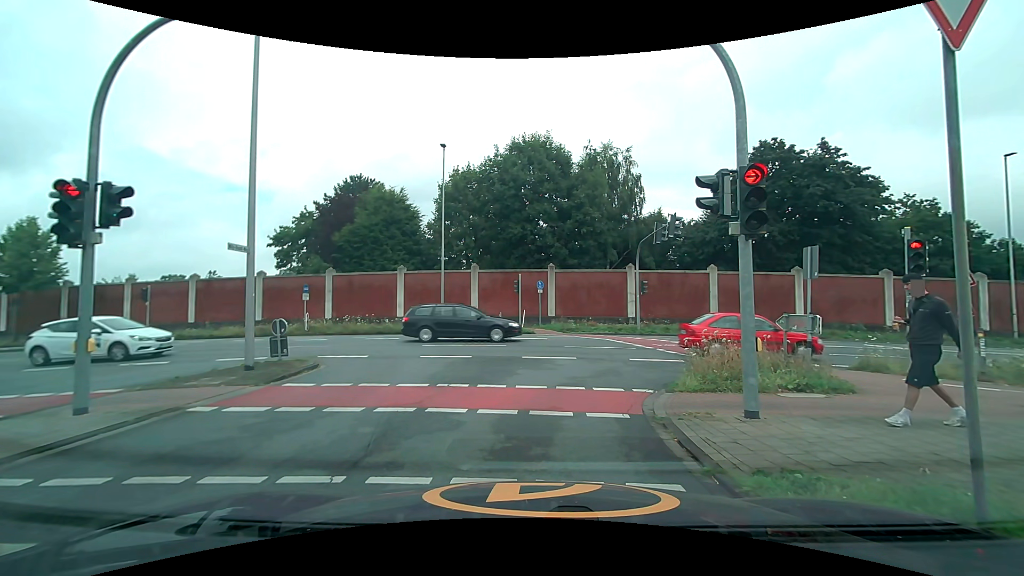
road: unclassified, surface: asphalt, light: Day
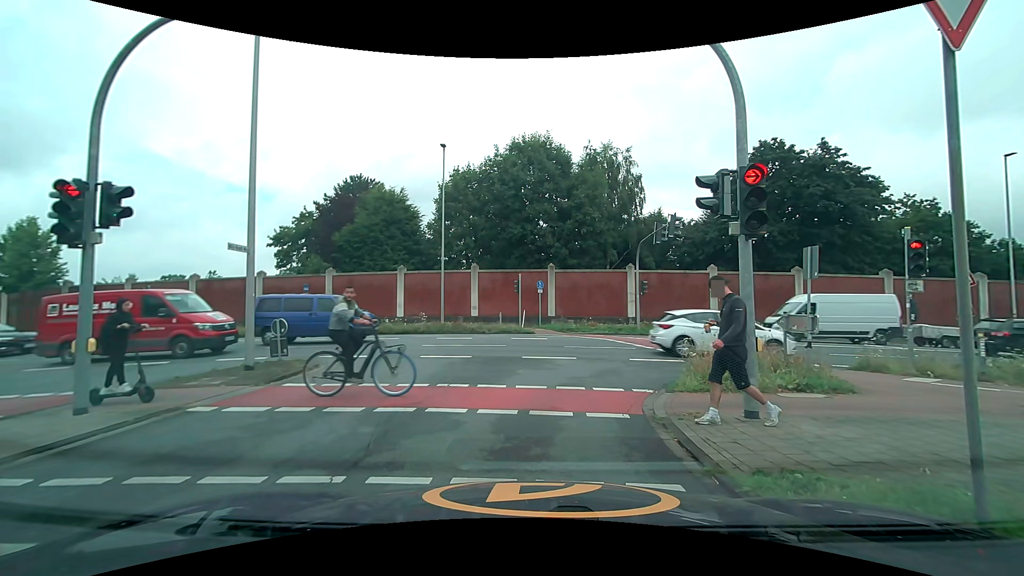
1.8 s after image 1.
(0.0, 0.0) m; 0°
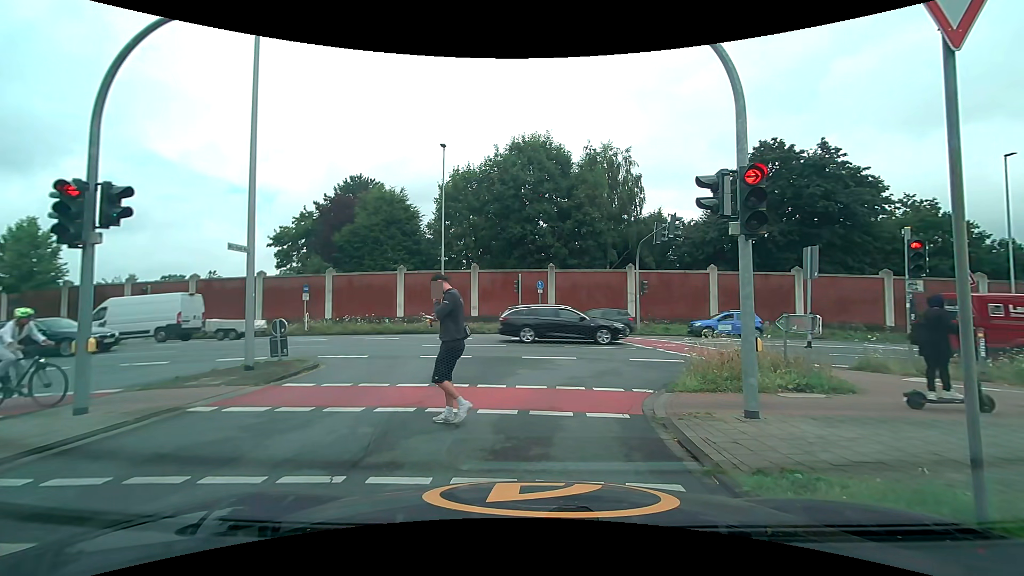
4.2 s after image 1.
(0.0, 0.0) m; 0°
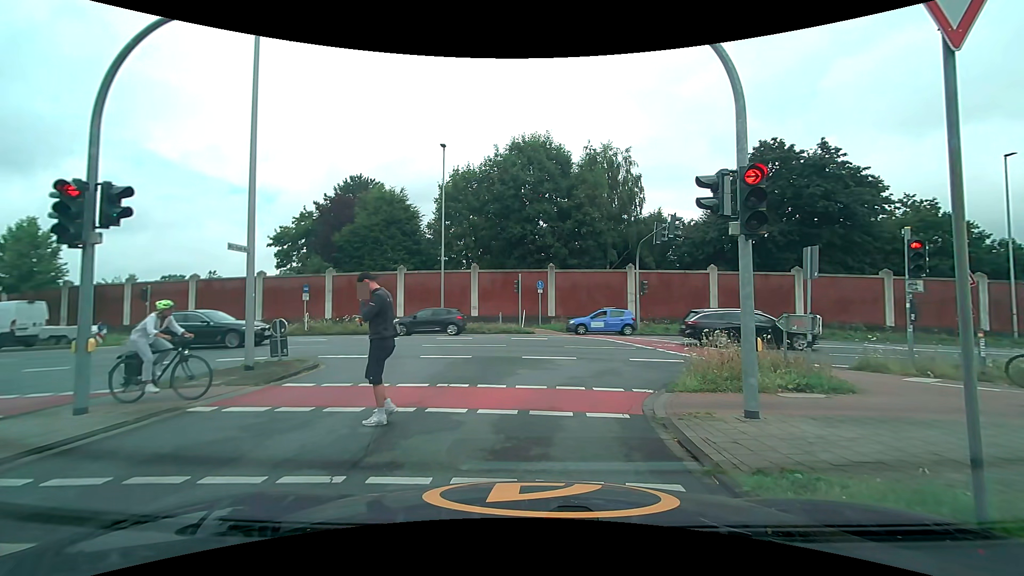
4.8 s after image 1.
(0.0, 0.0) m; 0°
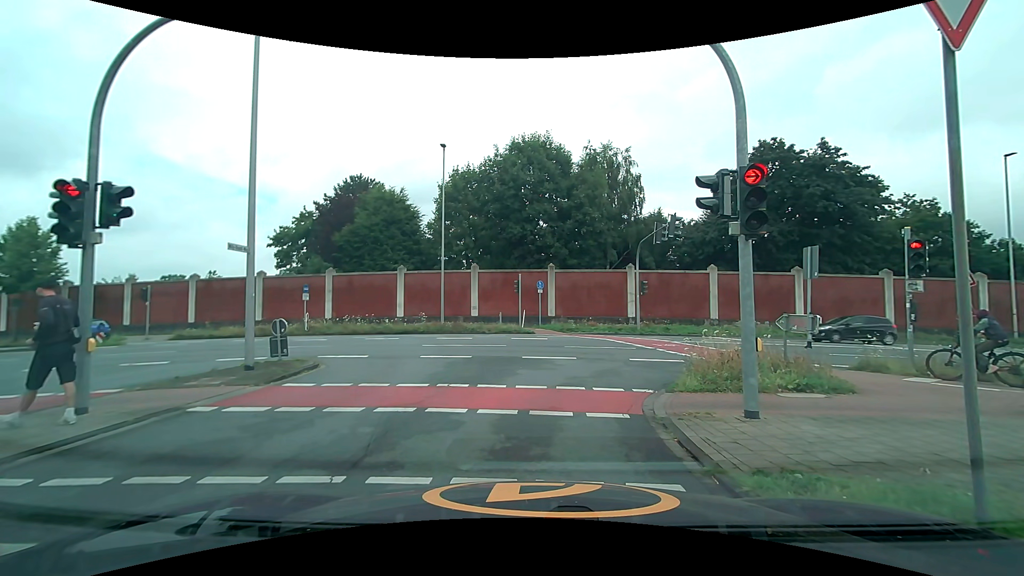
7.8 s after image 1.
(0.0, 0.0) m; 0°
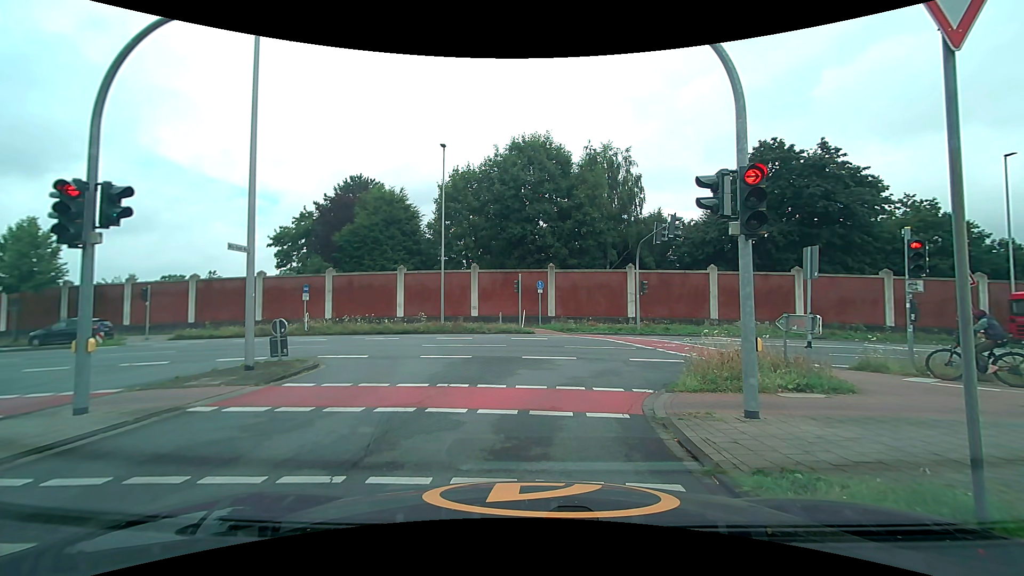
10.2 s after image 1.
(0.0, 0.0) m; 0°
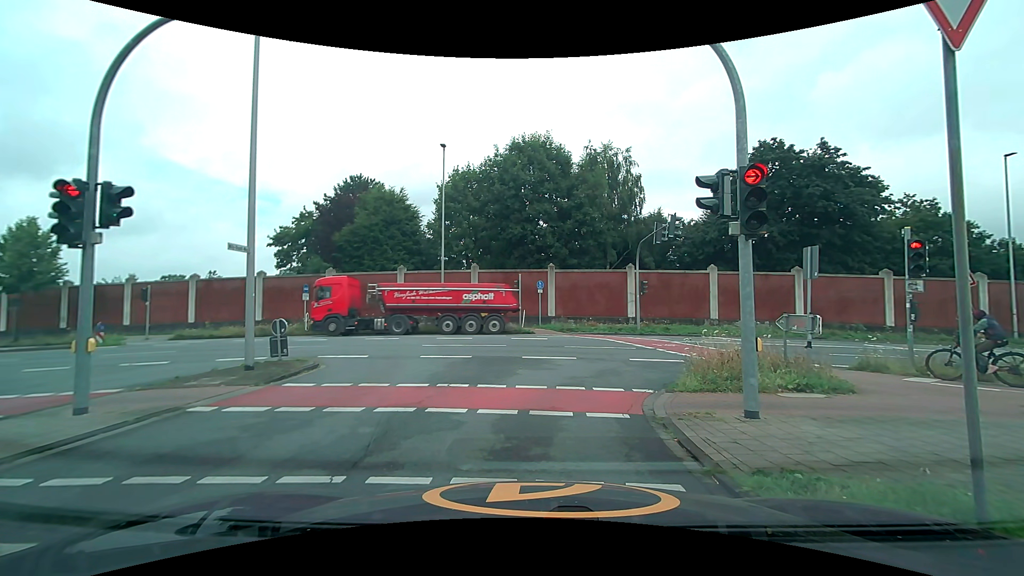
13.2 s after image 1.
(0.0, 0.0) m; 0°
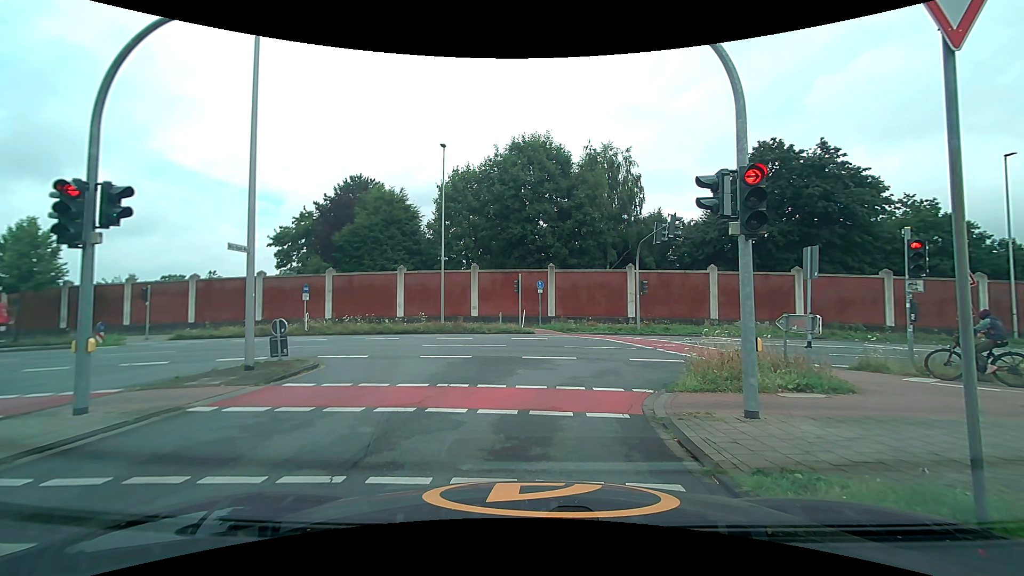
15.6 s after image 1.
(0.0, 0.0) m; 0°
(0, +10) (+6, +18) (+16, +19) (+26, +19) (+36, +19) (+46, +18) (+56, +18) (+66, +18) (+76, +17) (+86, +17) m
